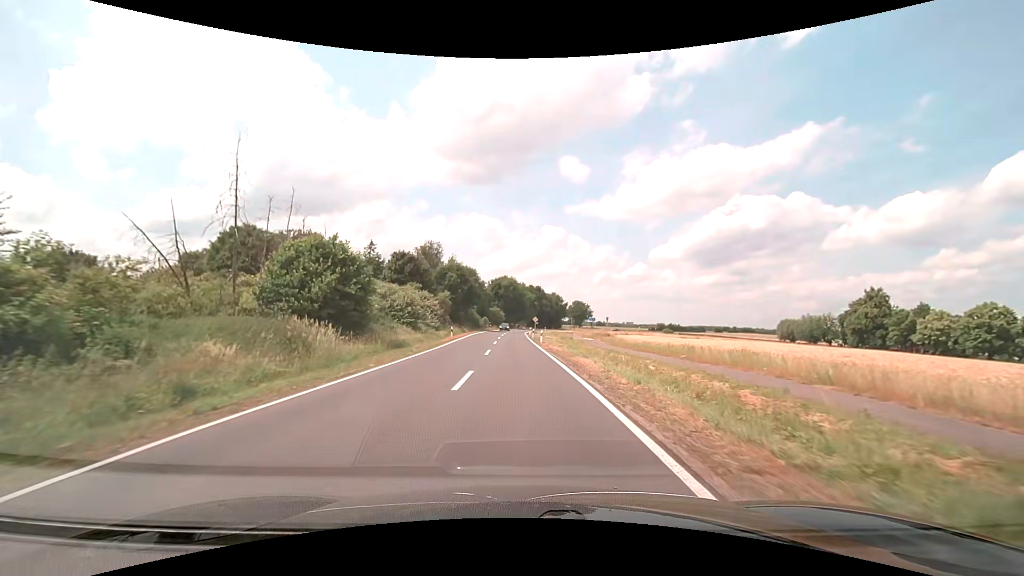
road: secondary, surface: asphalt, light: Day
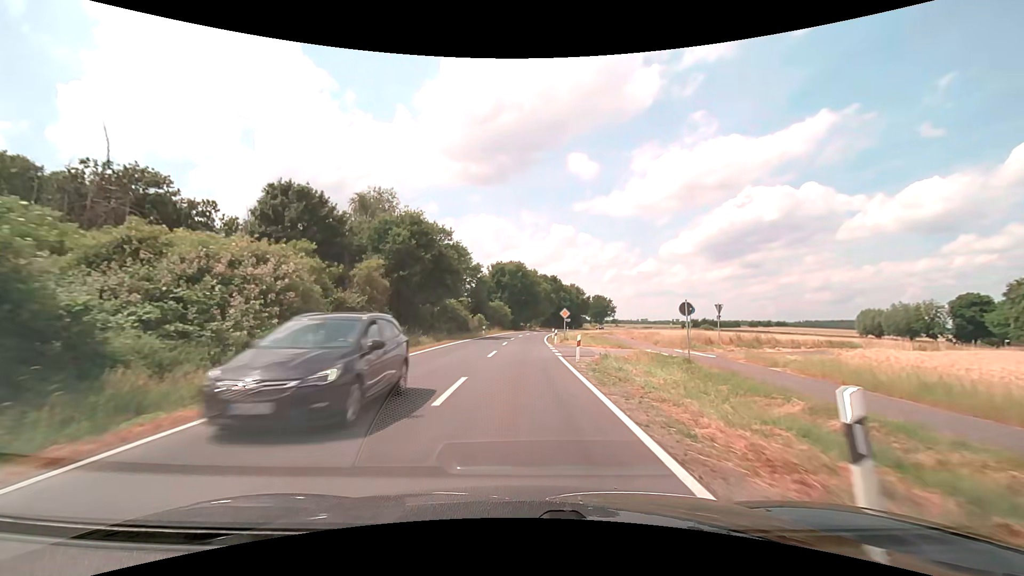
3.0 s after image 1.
(-0.6, +38.2) m; -1°
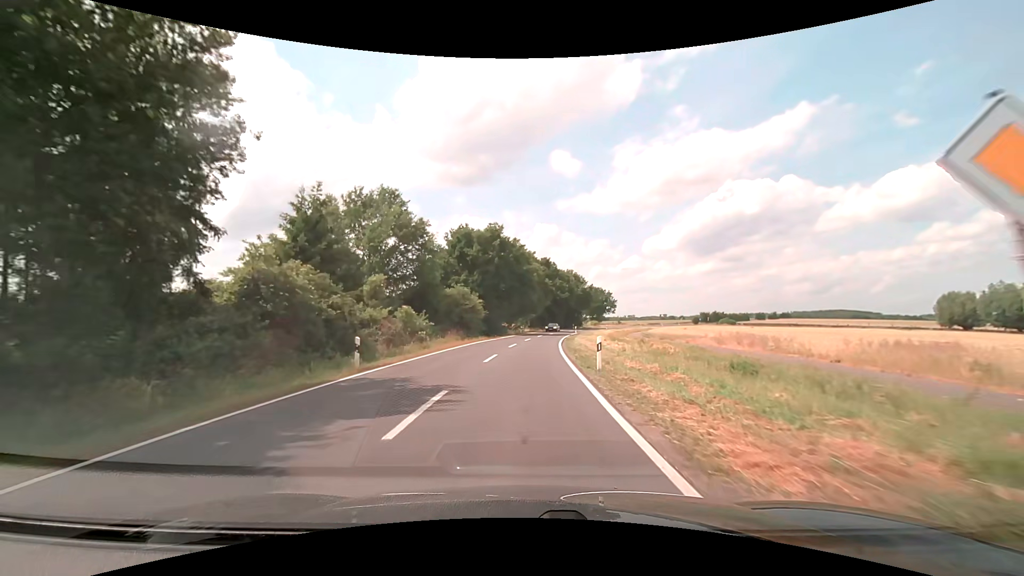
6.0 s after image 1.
(+0.3, +38.3) m; +2°
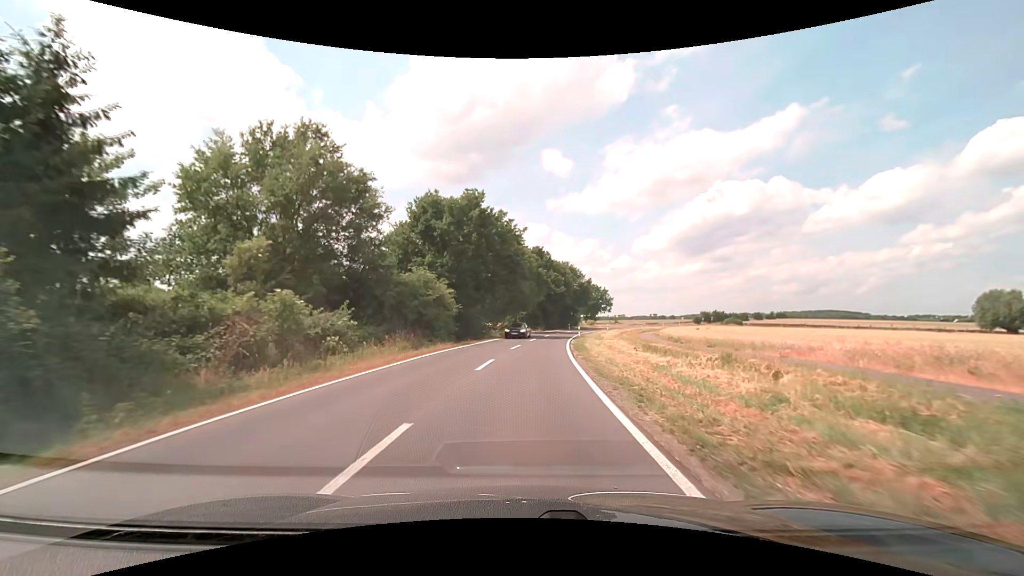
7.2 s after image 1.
(+0.1, +15.3) m; +1°
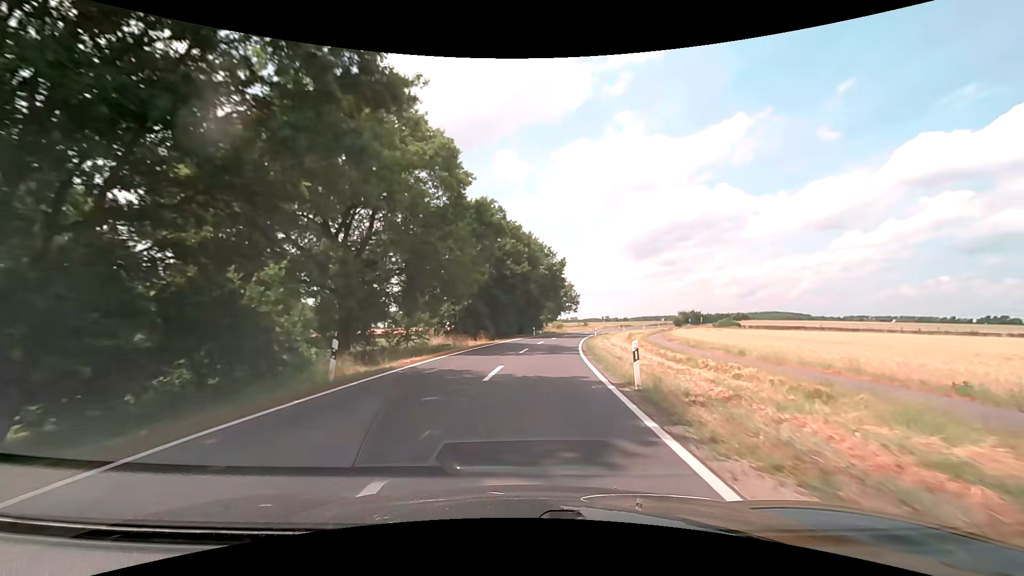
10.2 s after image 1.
(+1.6, +38.2) m; +5°
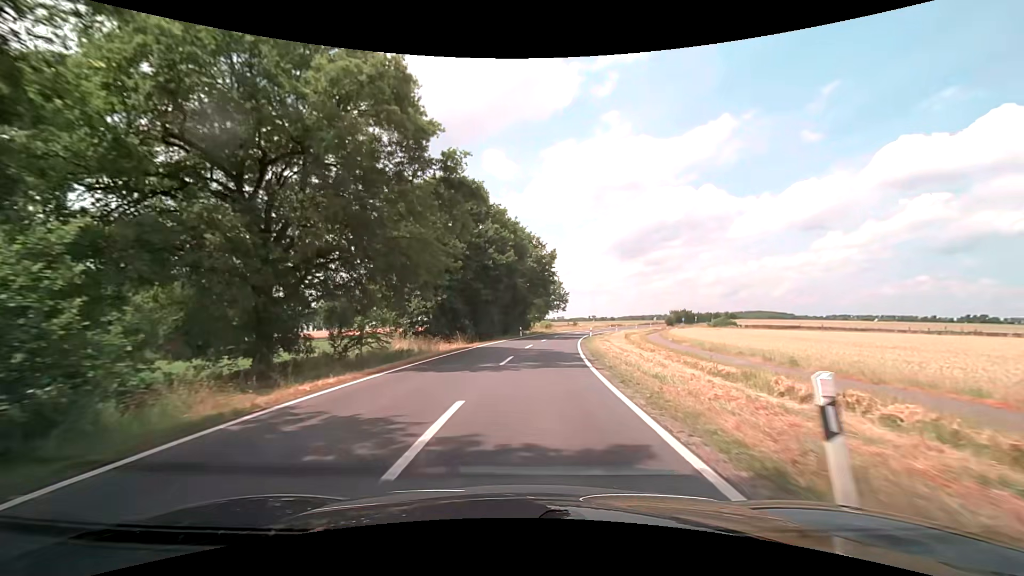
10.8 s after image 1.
(+0.1, +7.6) m; +2°
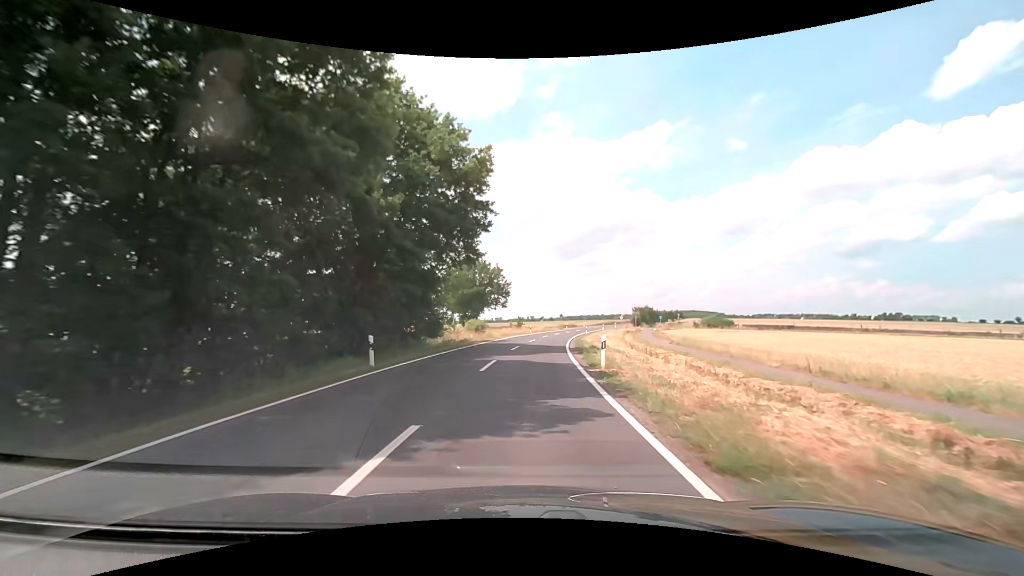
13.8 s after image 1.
(+2.3, +37.9) m; +7°
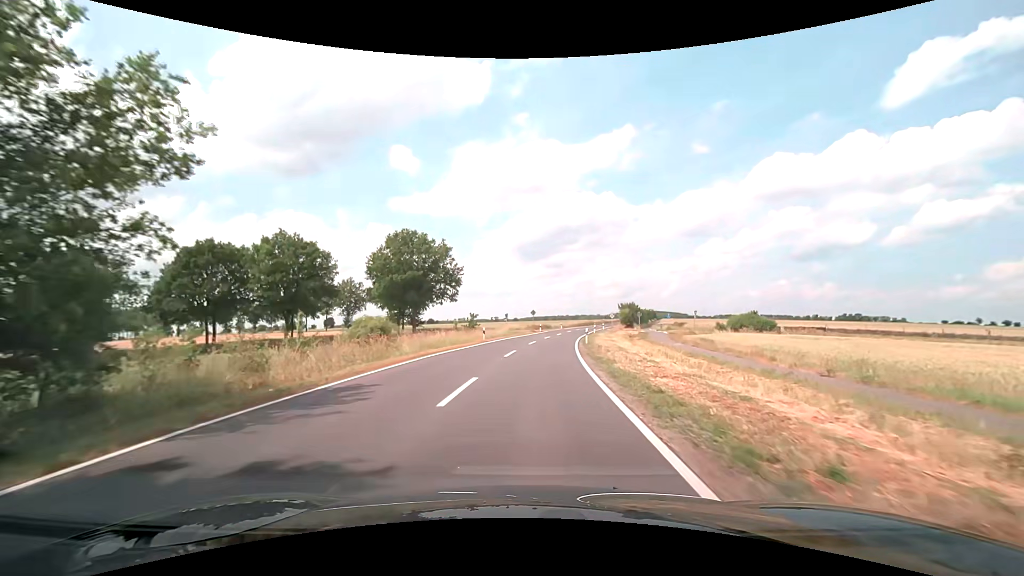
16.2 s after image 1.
(+1.1, +30.4) m; +4°
(0, +10) (+1, +20) (+1, +30) (+2, +40) (+4, +50) (+5, +60) (+7, +70) (+9, +79) (+11, +89) (+14, +99) m
